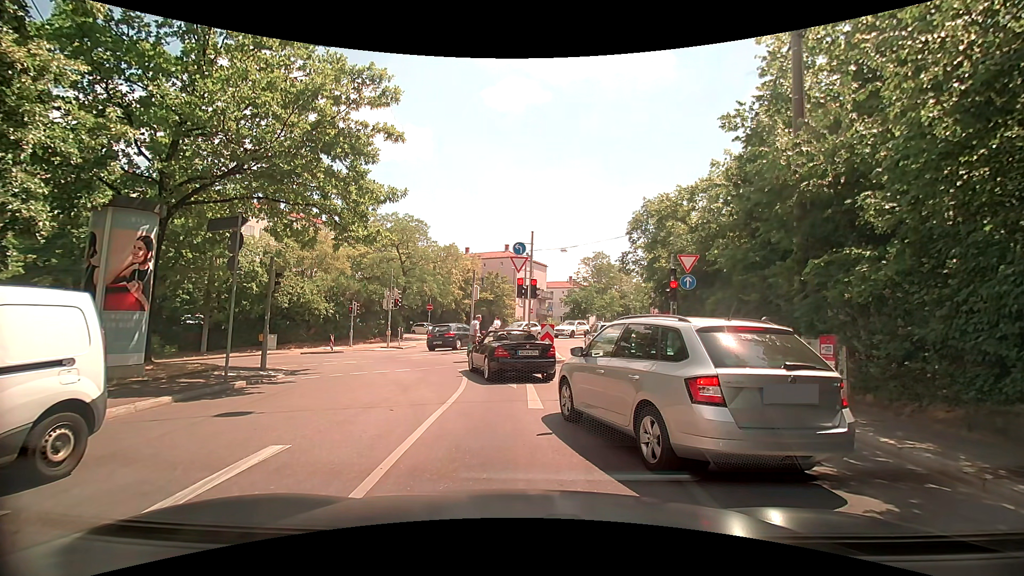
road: secondary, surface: asphalt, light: Day
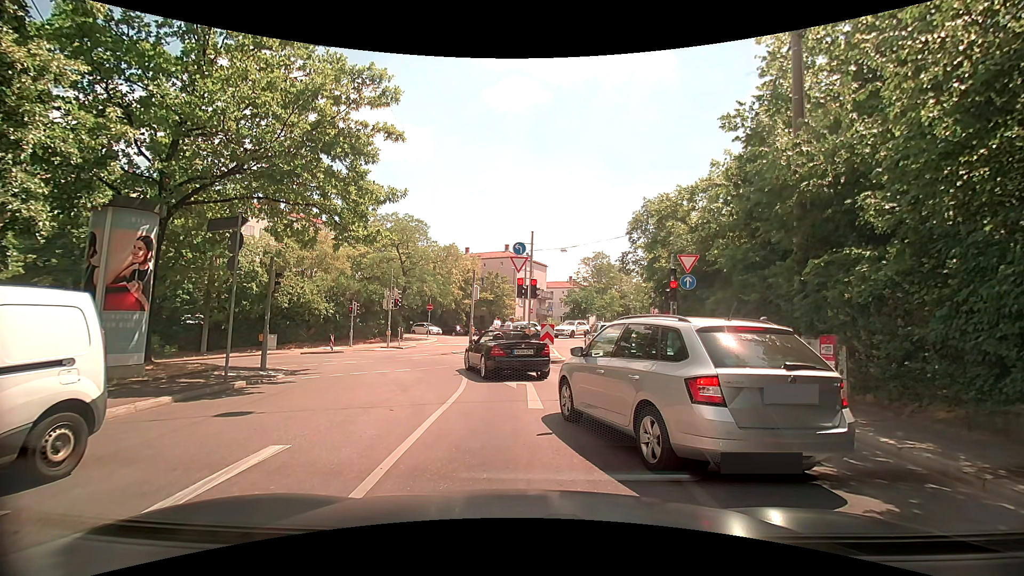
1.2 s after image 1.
(0.0, 0.0) m; 0°
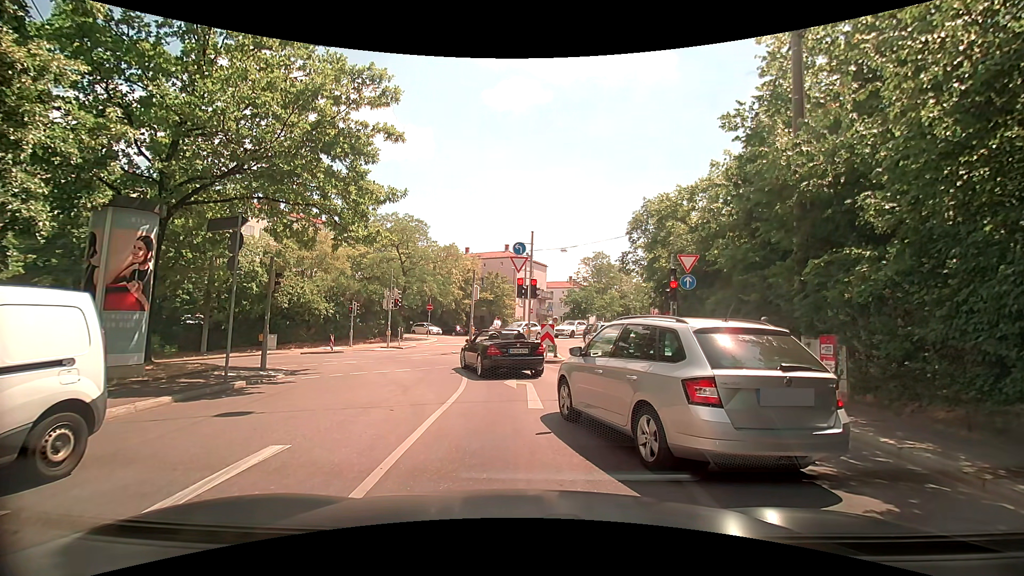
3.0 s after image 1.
(0.0, 0.0) m; 0°
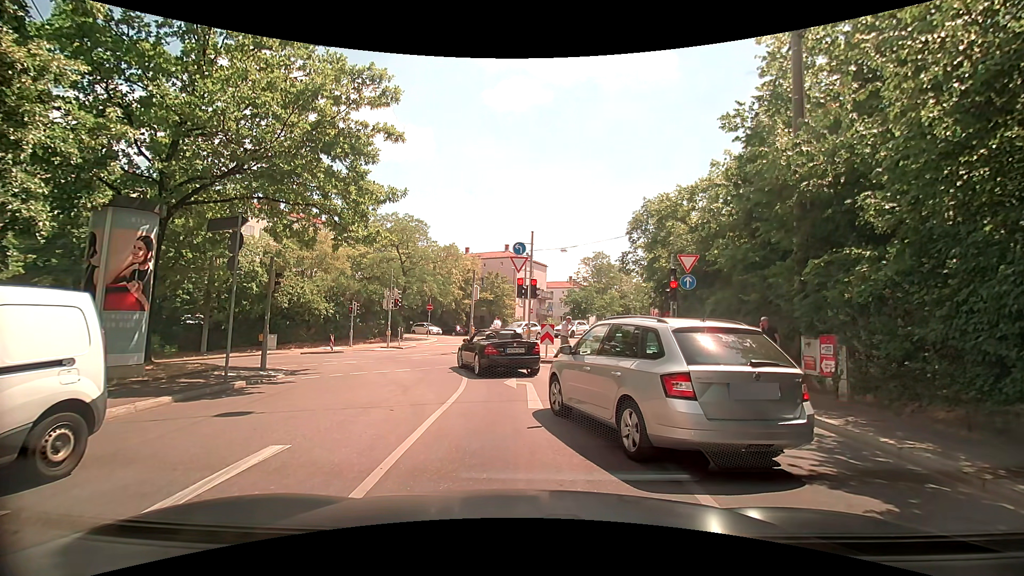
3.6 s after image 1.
(0.0, 0.0) m; 0°
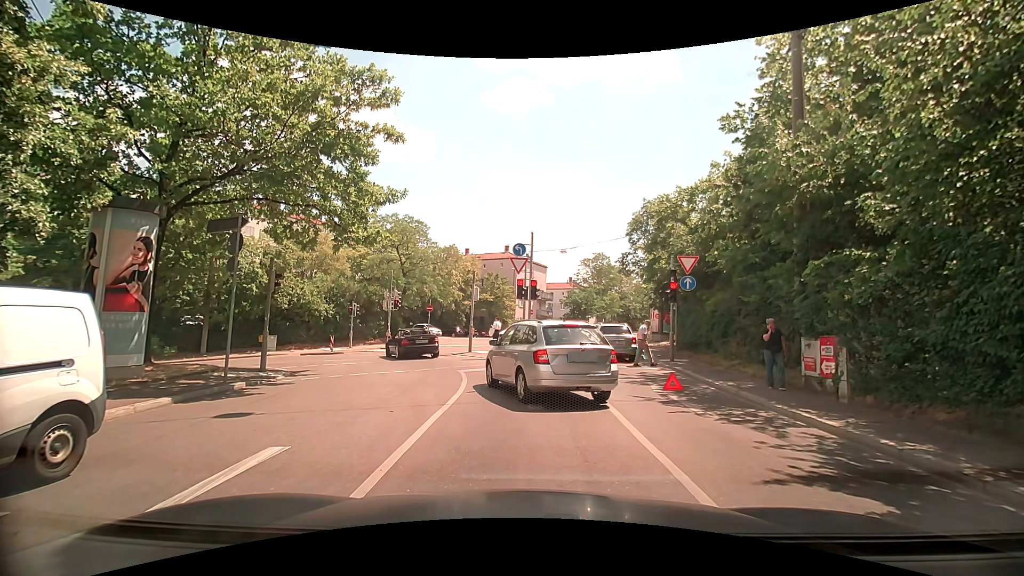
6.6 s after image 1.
(0.0, 0.0) m; 0°
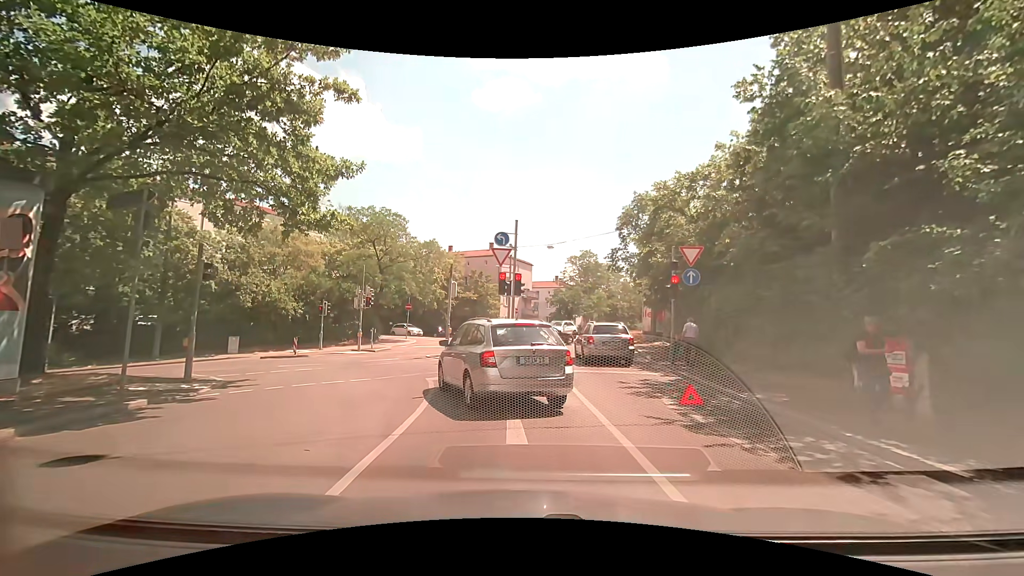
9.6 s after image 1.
(0.0, +2.5) m; 0°
